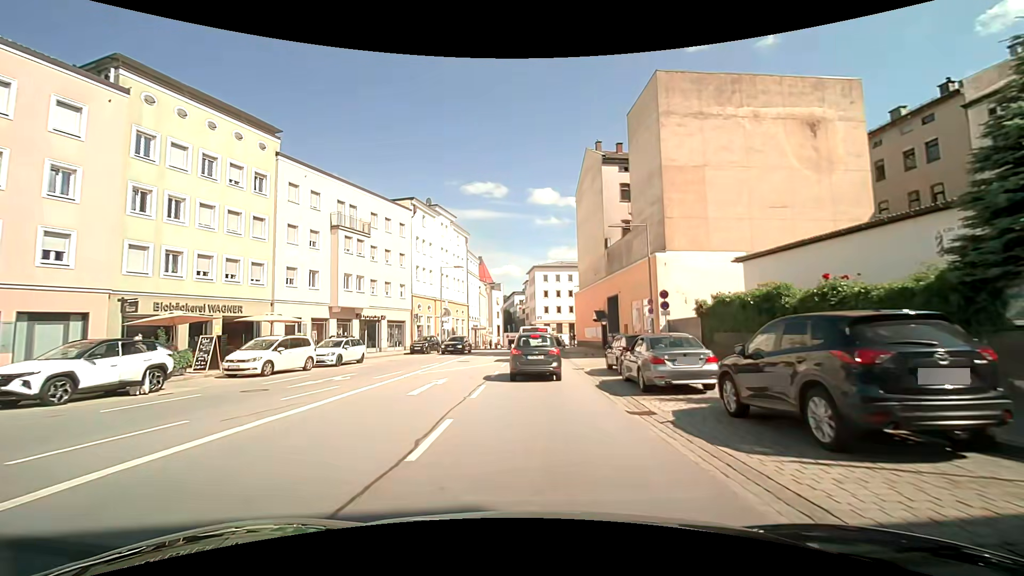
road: primary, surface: asphalt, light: Day
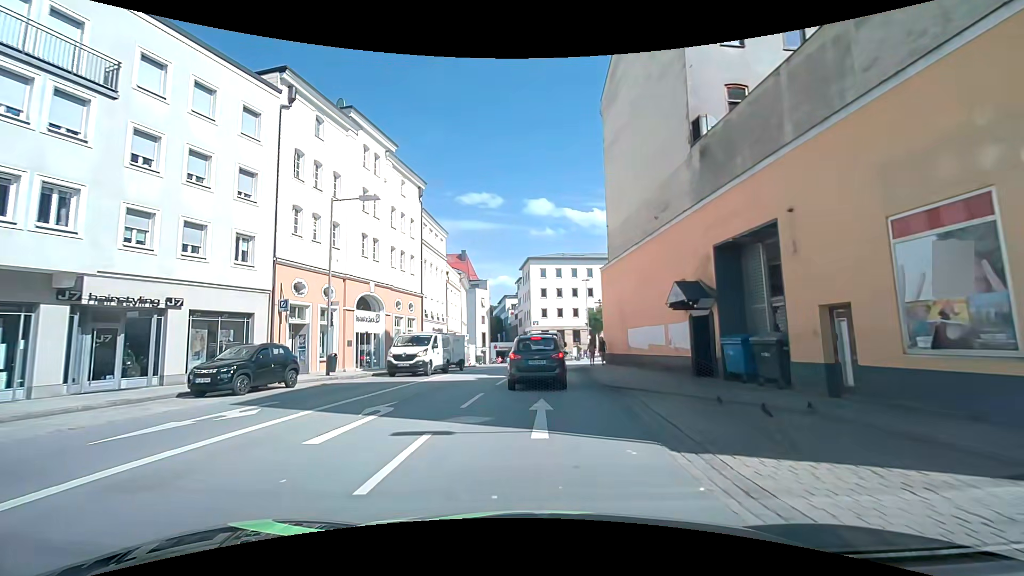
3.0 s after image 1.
(+0.3, +25.2) m; 0°
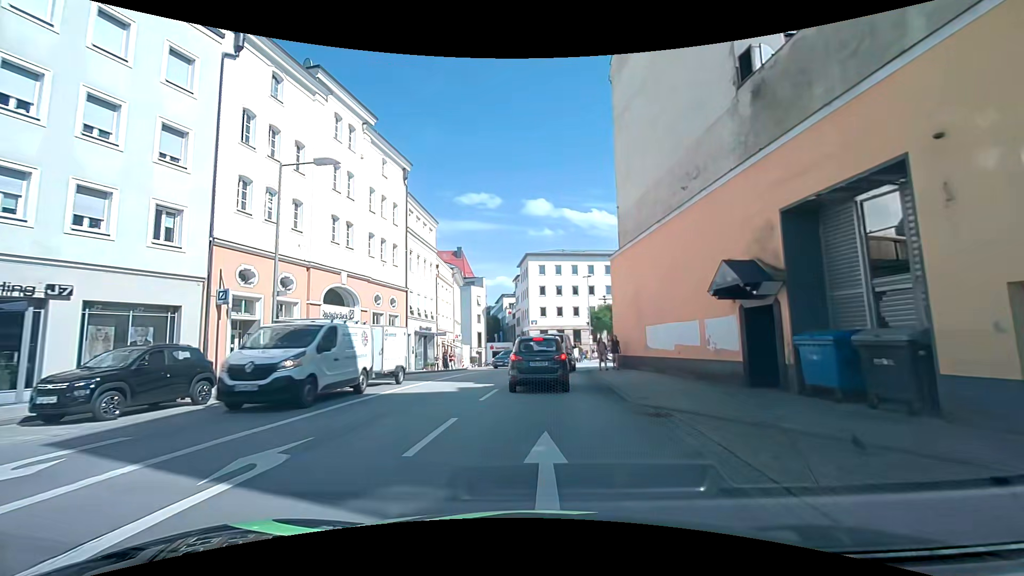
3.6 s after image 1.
(0.0, +4.5) m; 0°
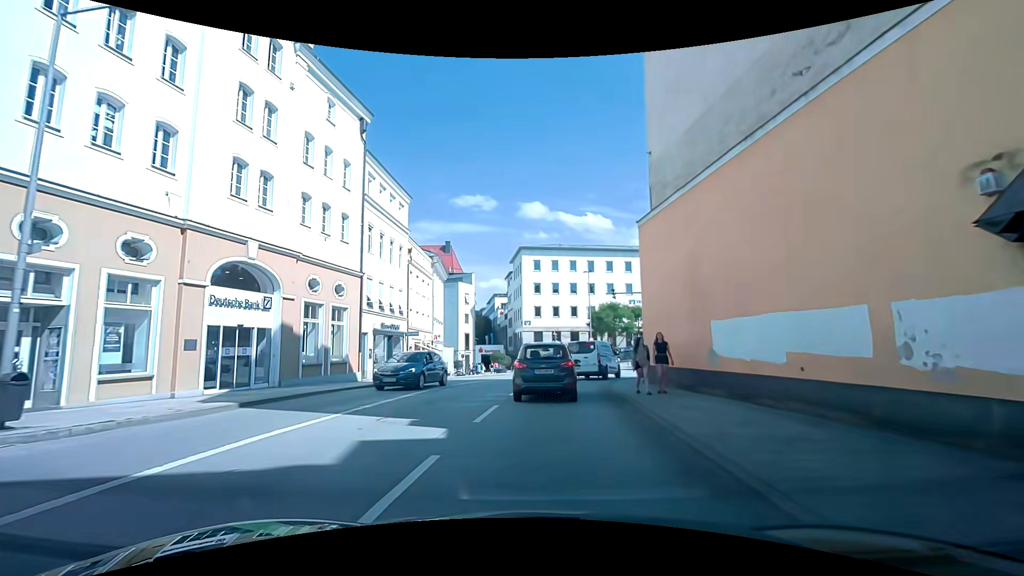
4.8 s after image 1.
(-0.1, +8.5) m; +1°
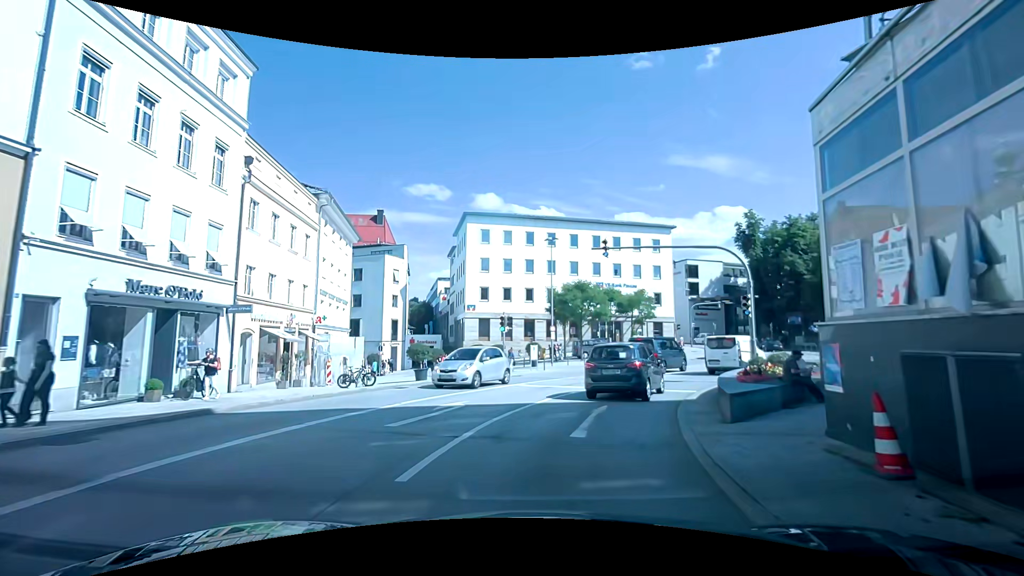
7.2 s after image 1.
(+0.3, +16.2) m; +6°
